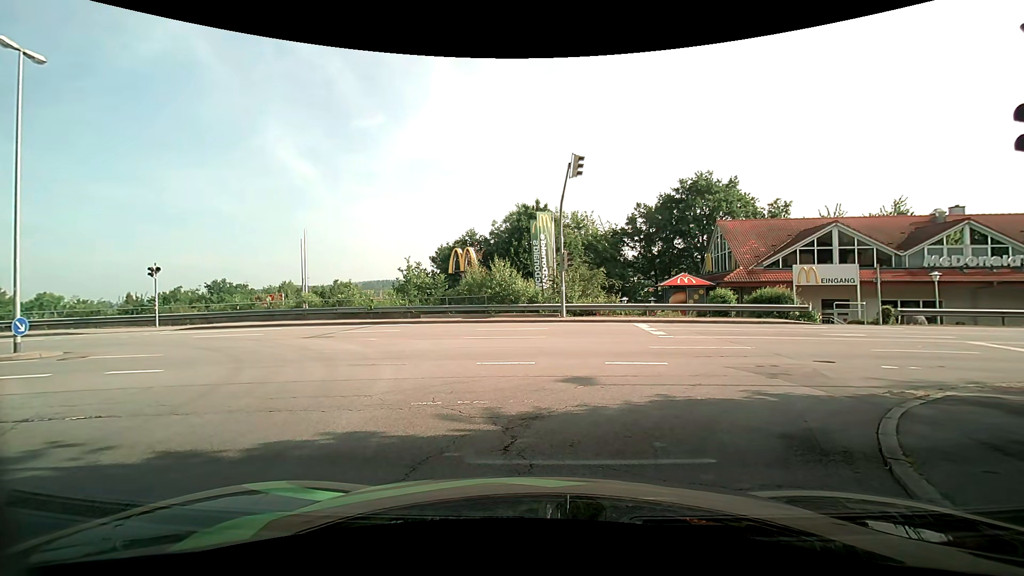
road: residential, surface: asphalt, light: Day
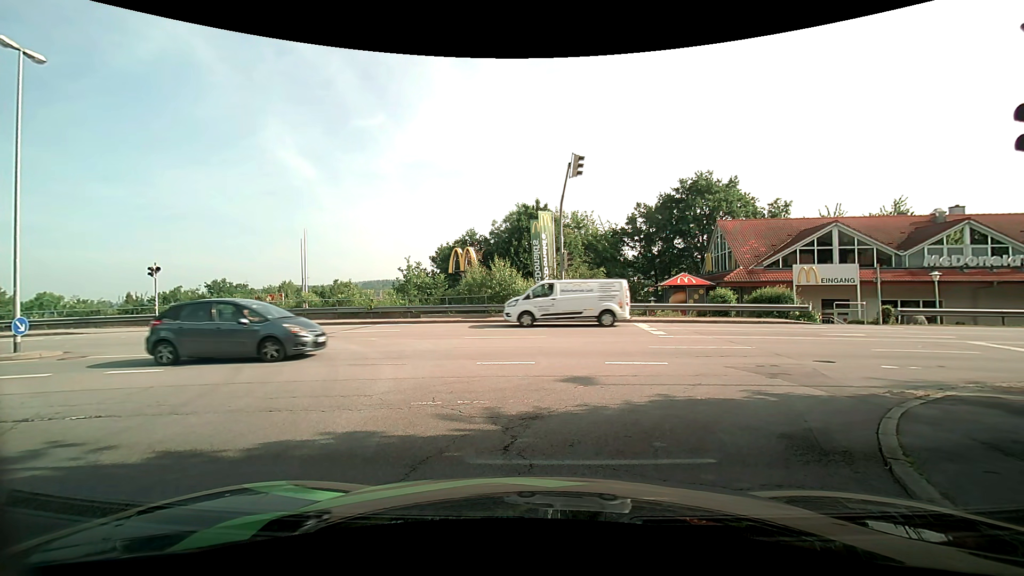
(0.0, 0.0) m; 0°
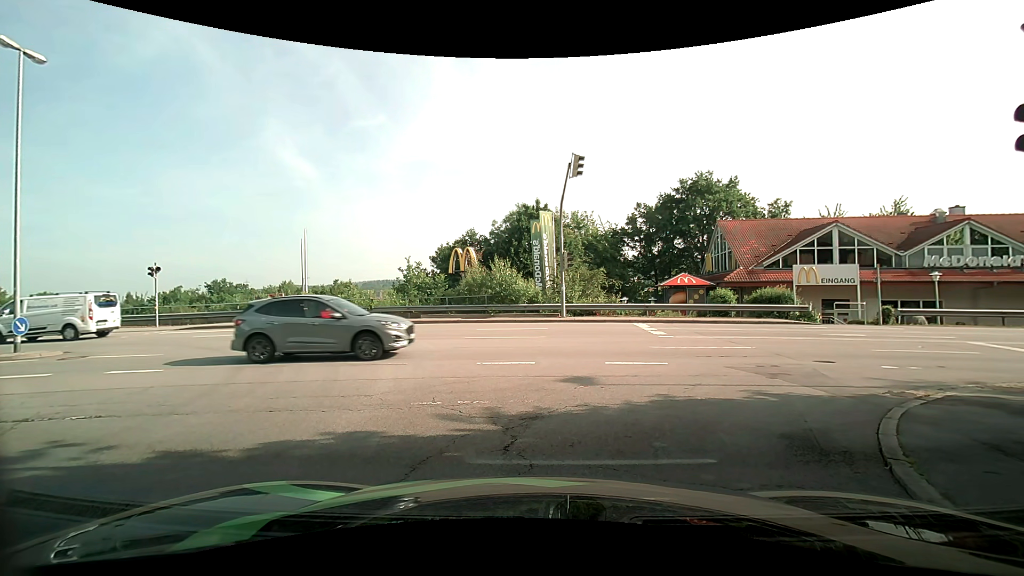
(0.0, 0.0) m; 0°
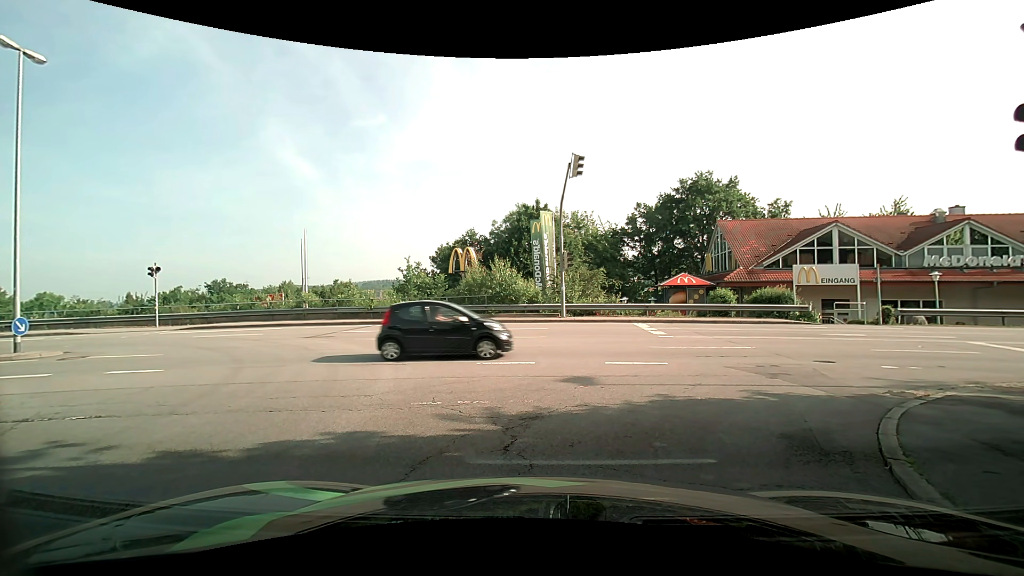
(0.0, 0.0) m; 0°
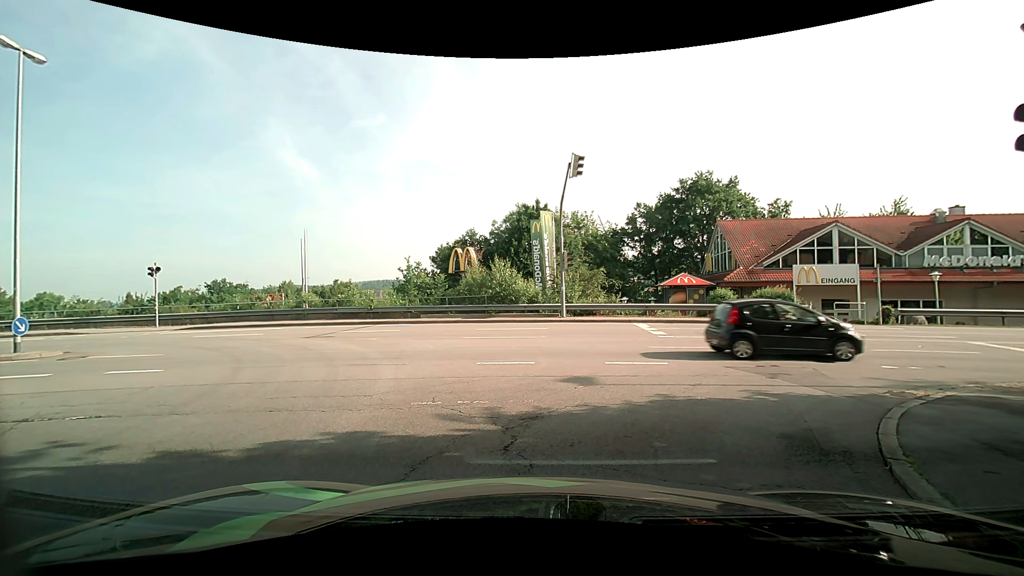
(0.0, 0.0) m; 0°
